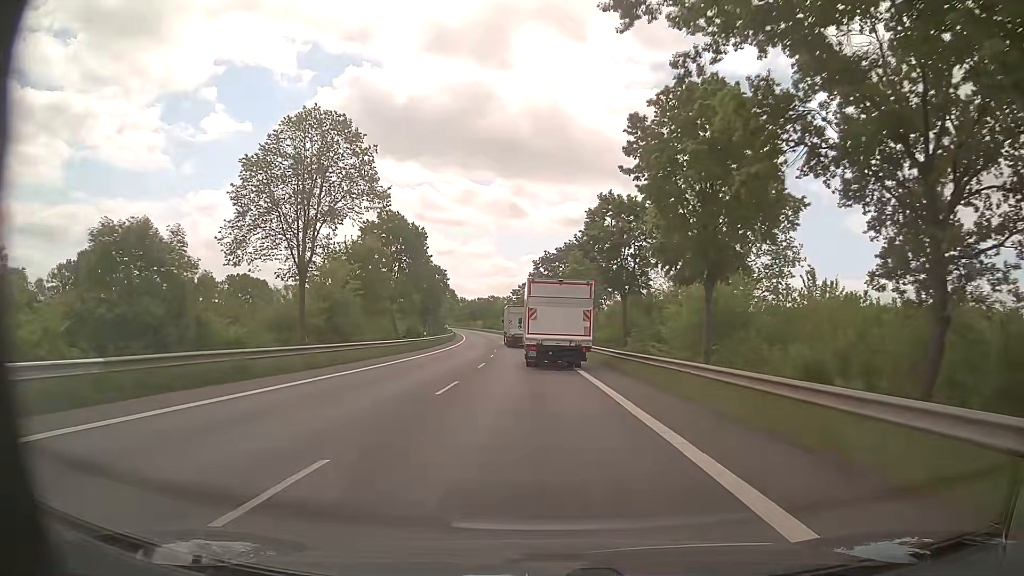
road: primary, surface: asphalt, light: Day
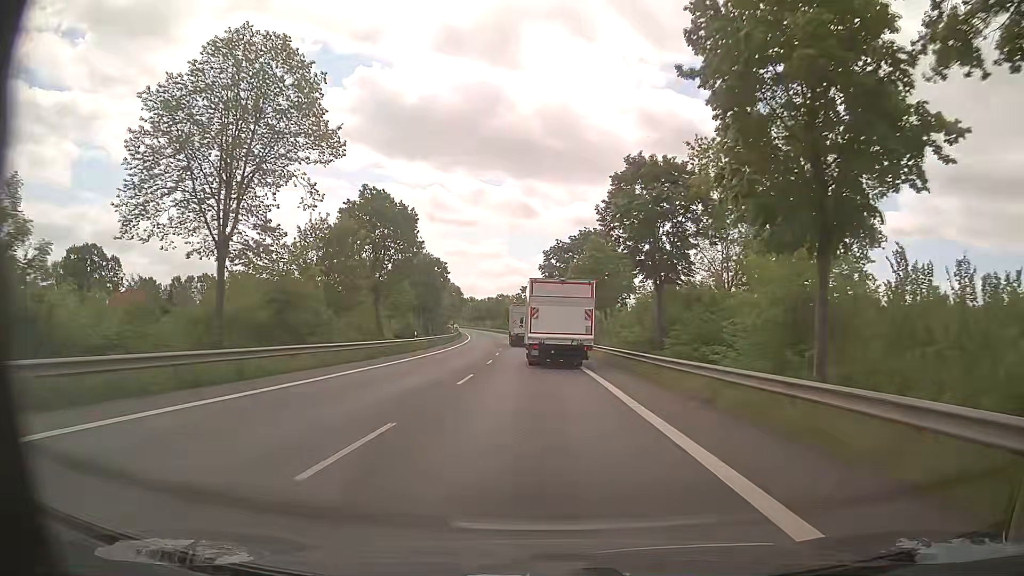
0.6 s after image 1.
(0.0, +9.3) m; -1°
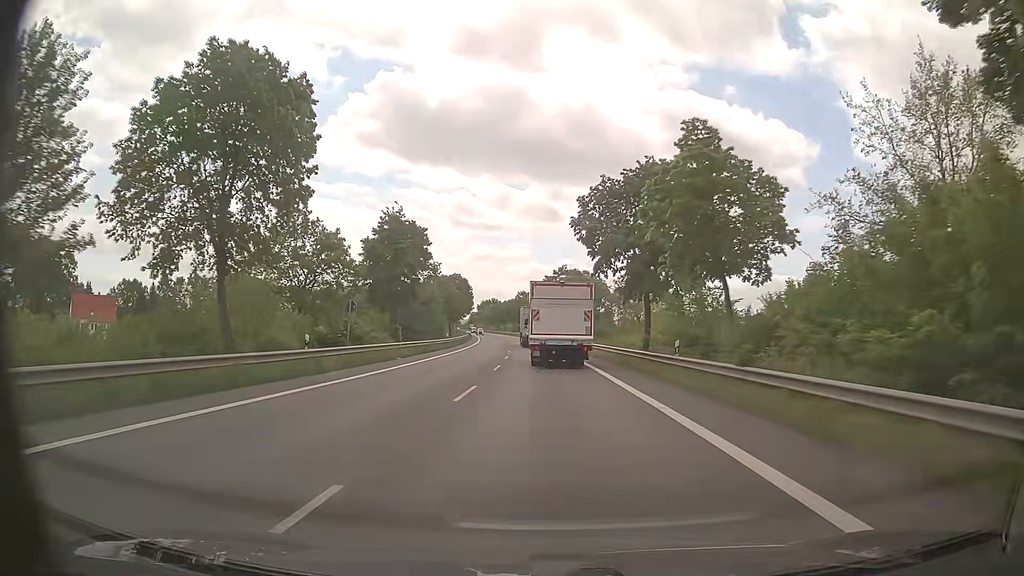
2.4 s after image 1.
(-0.6, +28.2) m; -3°
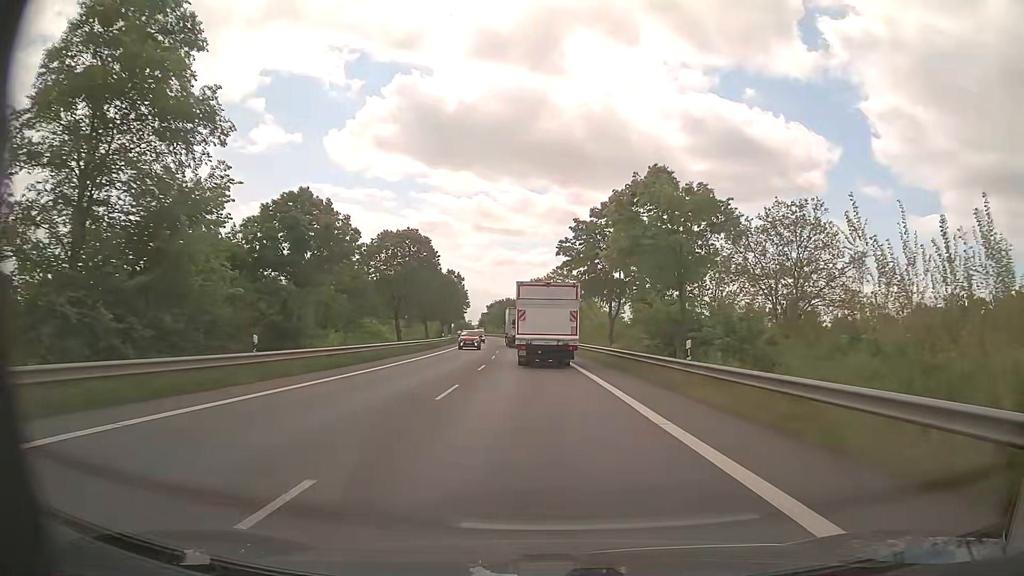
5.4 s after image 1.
(-0.3, +48.2) m; -1°
(0, +10) (0, +20) (0, +30) (-1, +40) (-1, +50) (-2, +60) (-2, +70) (-3, +80) (-4, +90) (-5, +100) m
